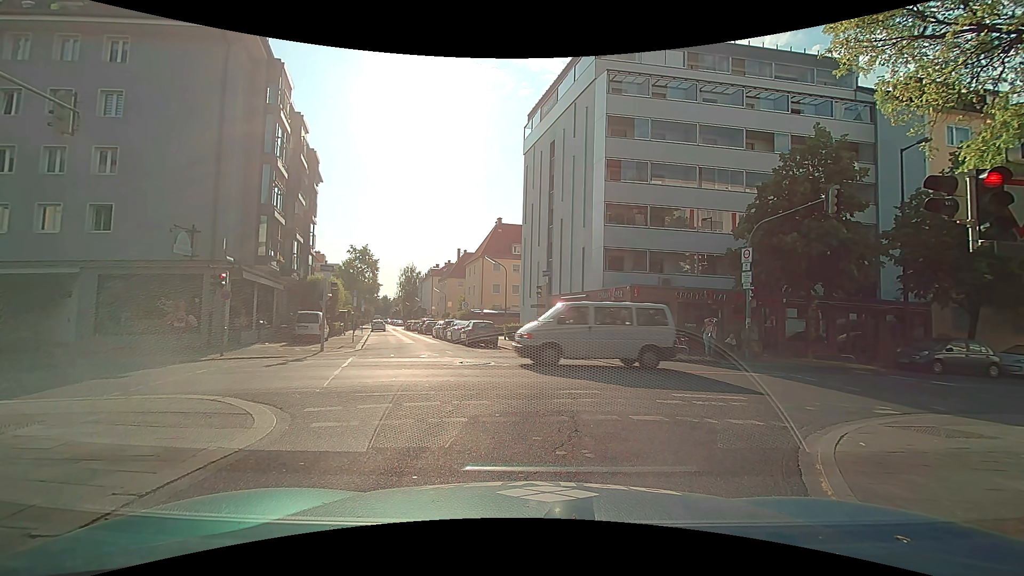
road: residential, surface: asphalt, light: Day
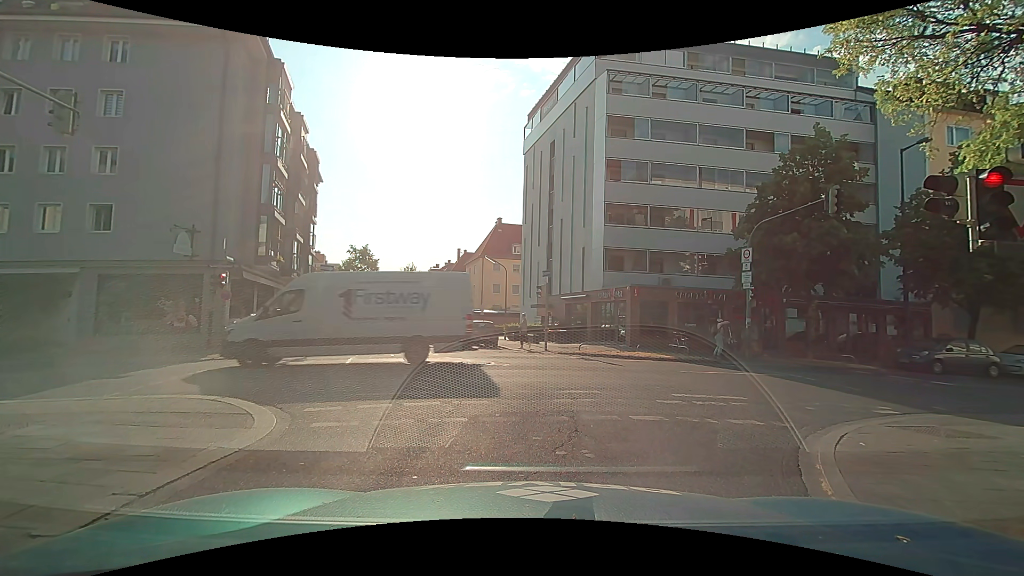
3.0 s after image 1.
(0.0, 0.0) m; 0°
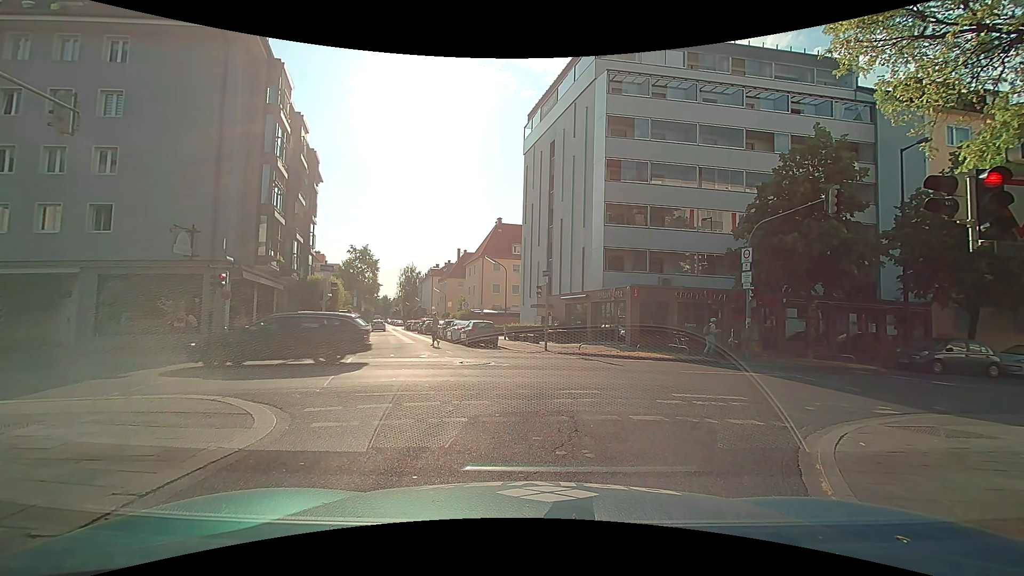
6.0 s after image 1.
(0.0, 0.0) m; 0°
